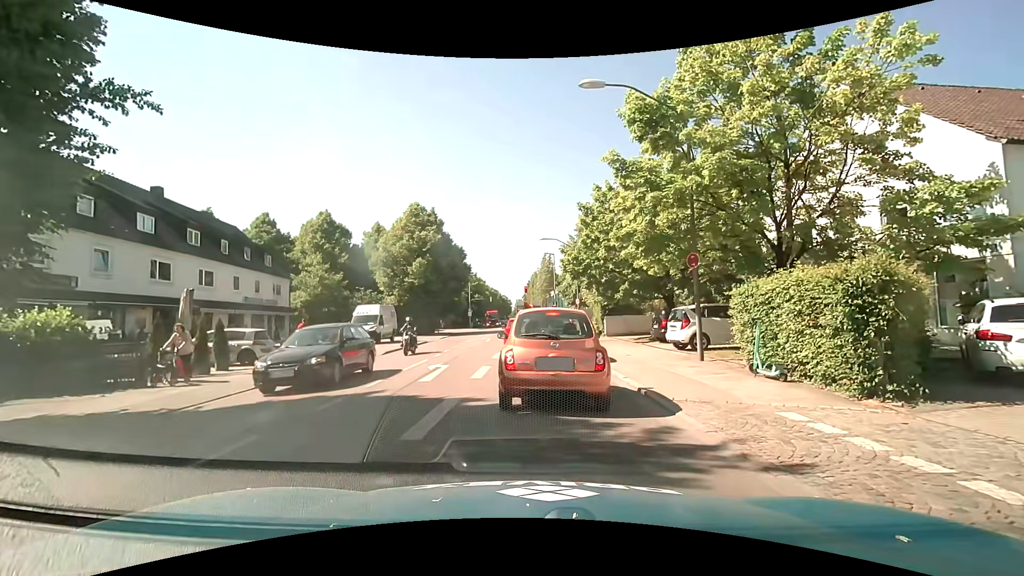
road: secondary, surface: asphalt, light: Day
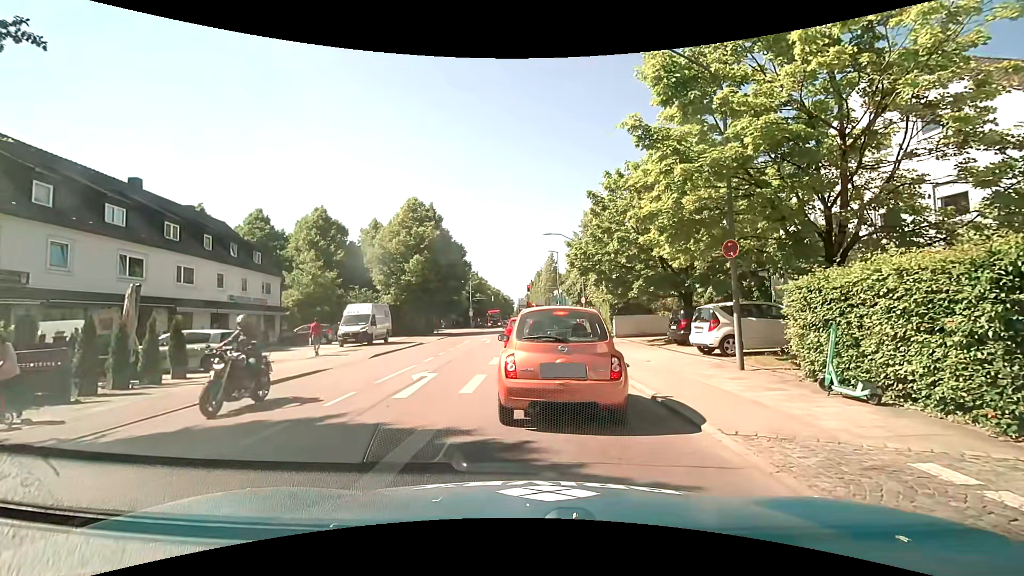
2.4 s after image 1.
(0.0, +2.3) m; 0°
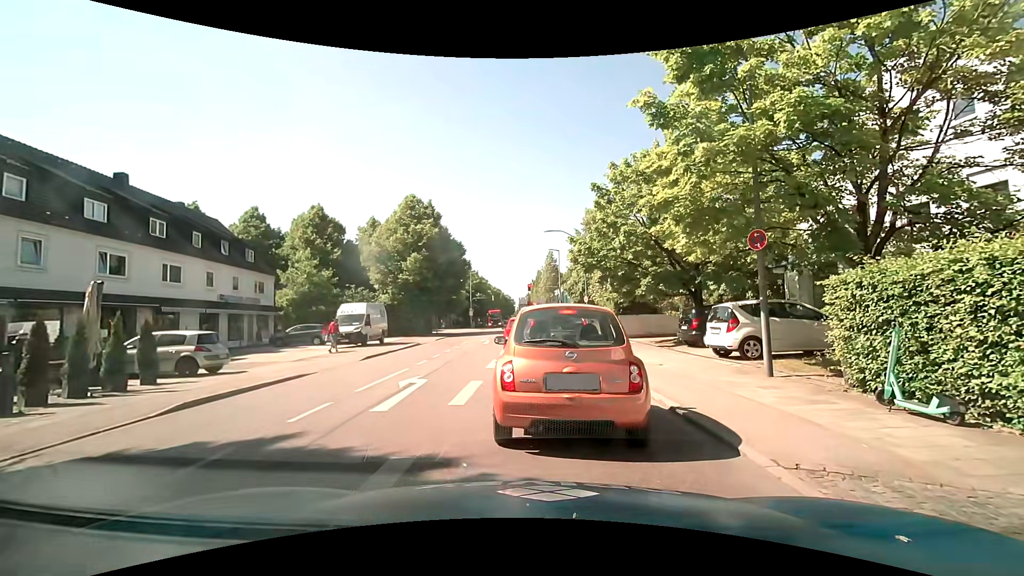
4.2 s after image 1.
(0.0, +1.2) m; 0°
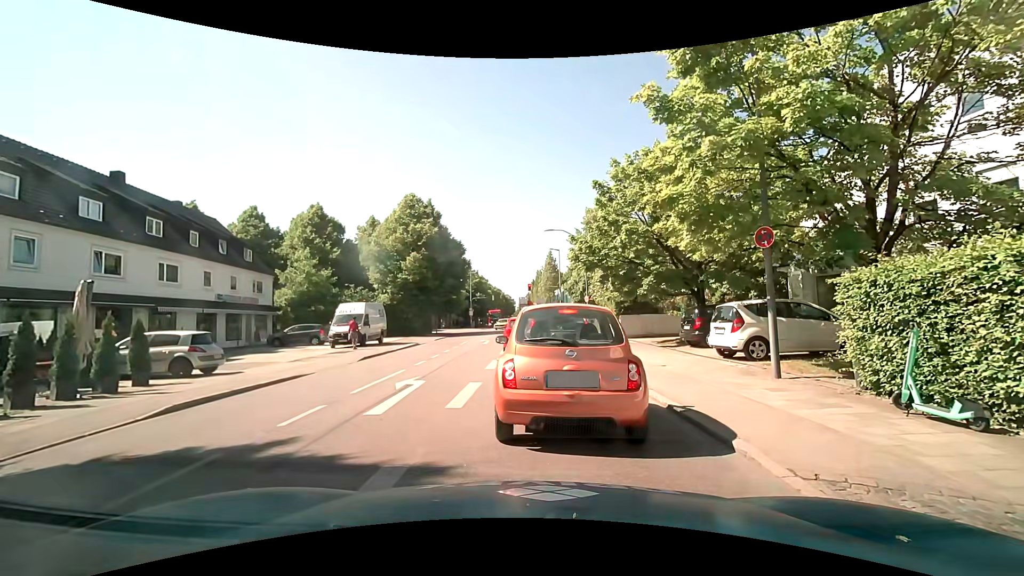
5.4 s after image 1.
(0.0, +0.3) m; 0°
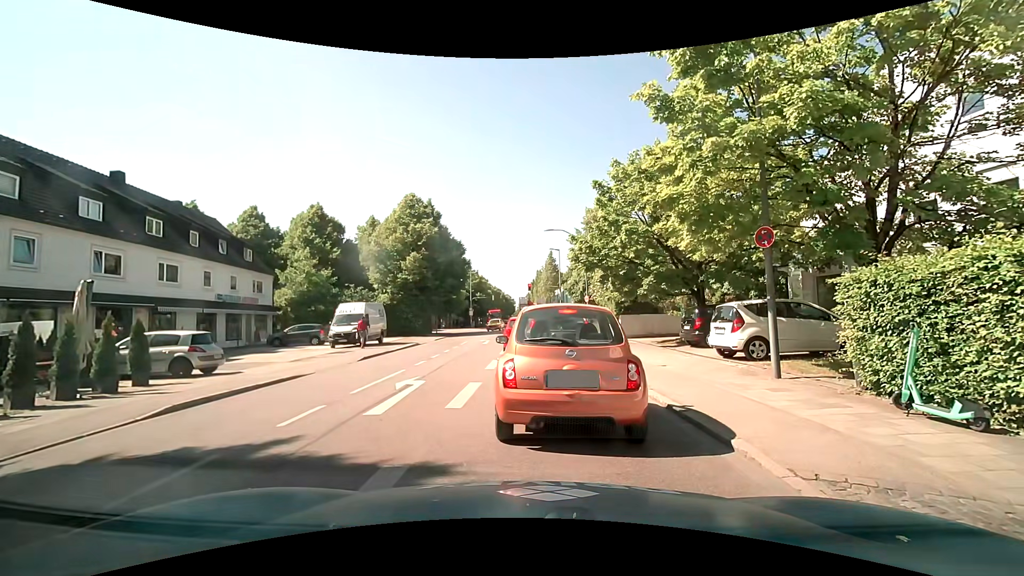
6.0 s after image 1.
(0.0, 0.0) m; 0°
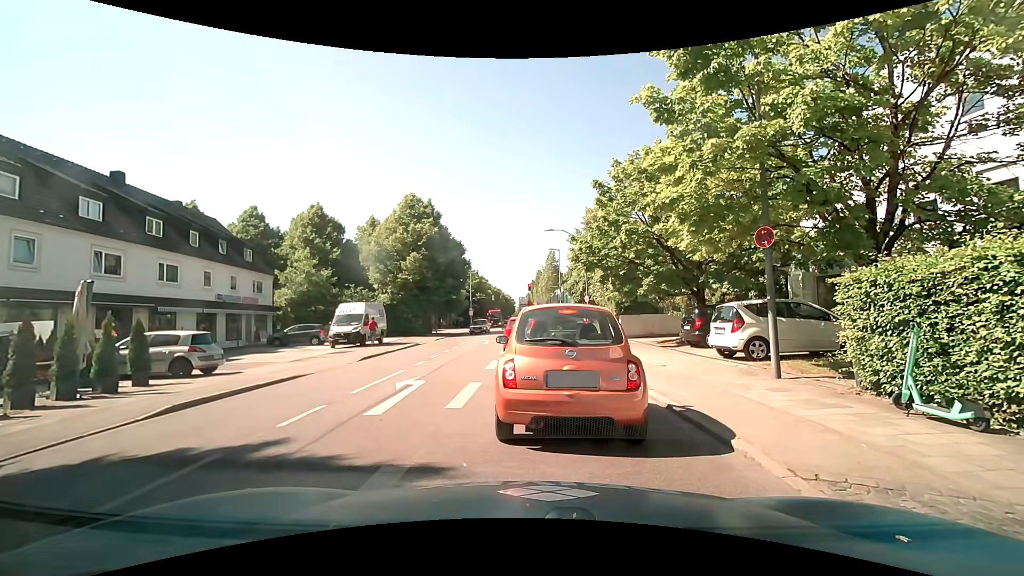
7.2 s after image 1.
(0.0, 0.0) m; 0°
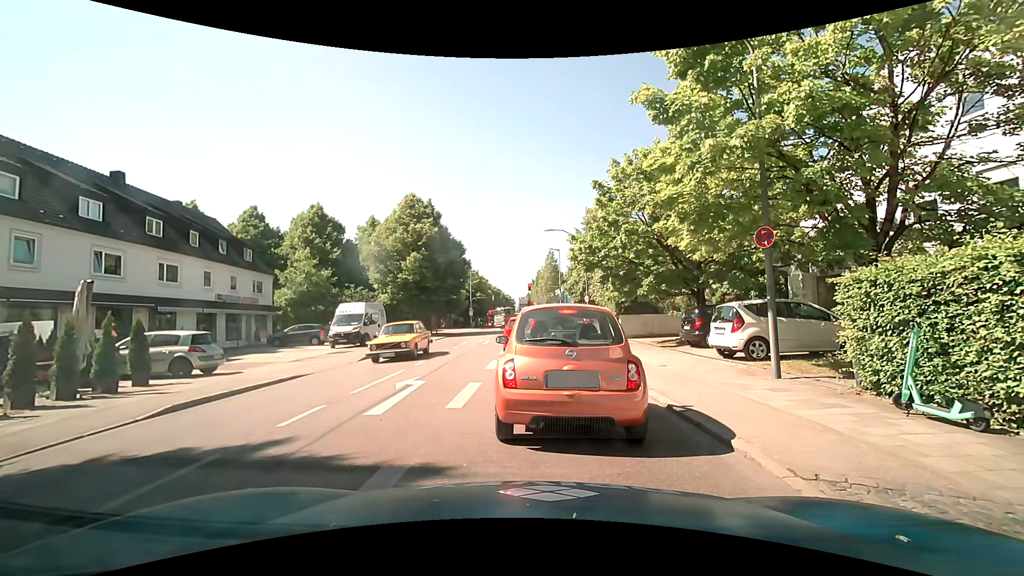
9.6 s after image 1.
(0.0, 0.0) m; 0°
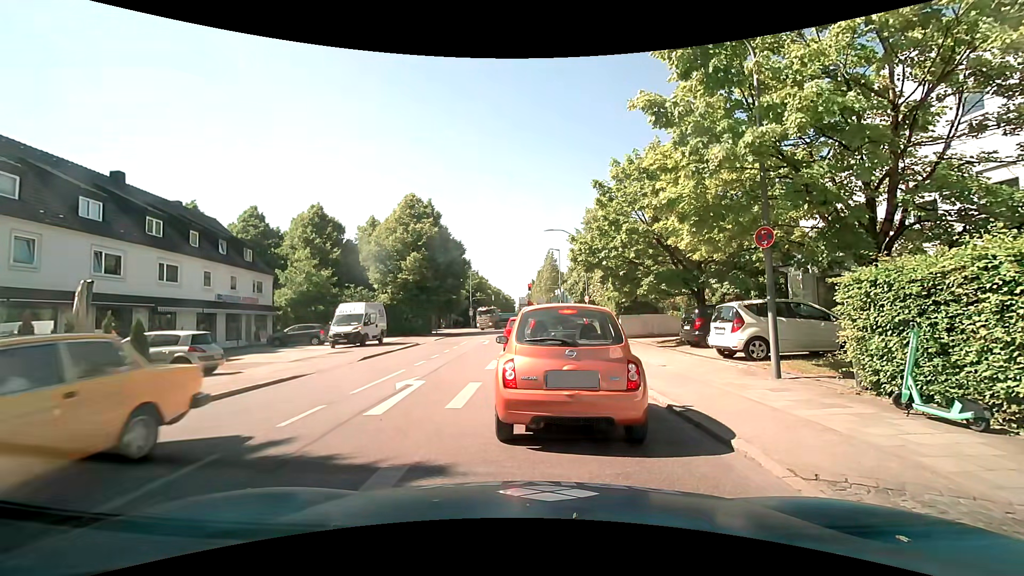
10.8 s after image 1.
(0.0, 0.0) m; 0°
